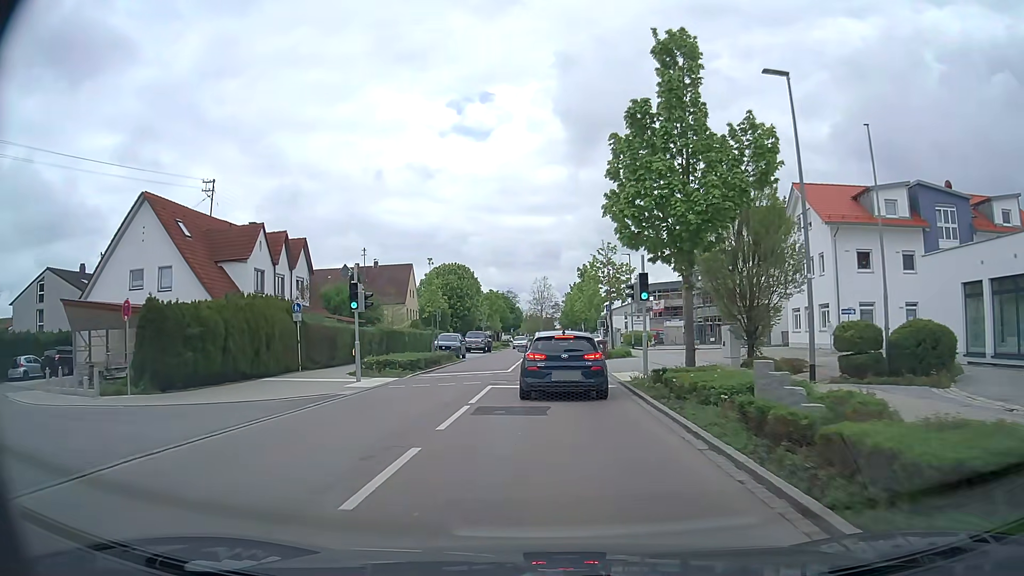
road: tertiary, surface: asphalt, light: Day
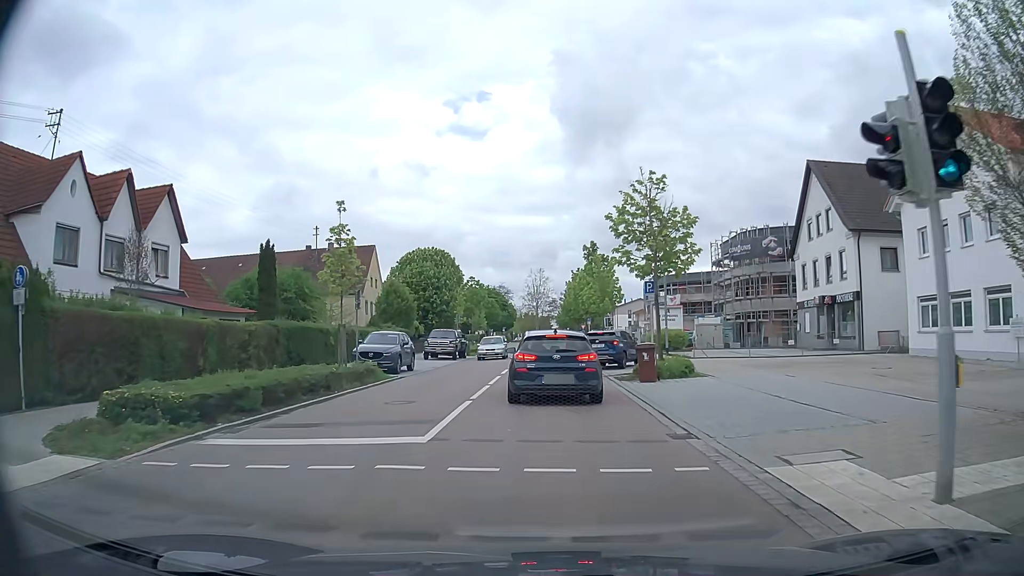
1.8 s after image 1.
(+0.1, +16.9) m; +1°
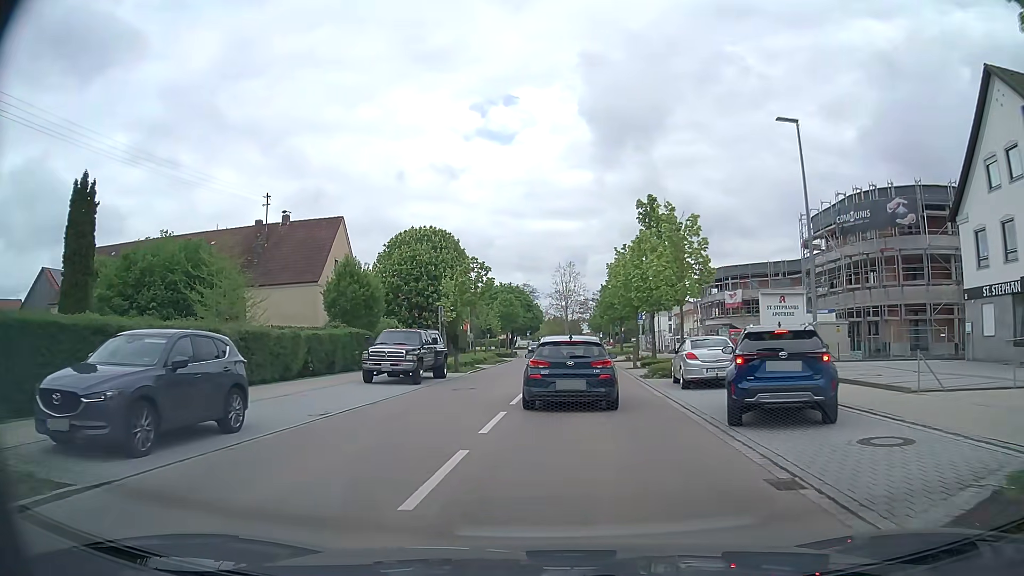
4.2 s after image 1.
(-0.2, +18.8) m; -3°
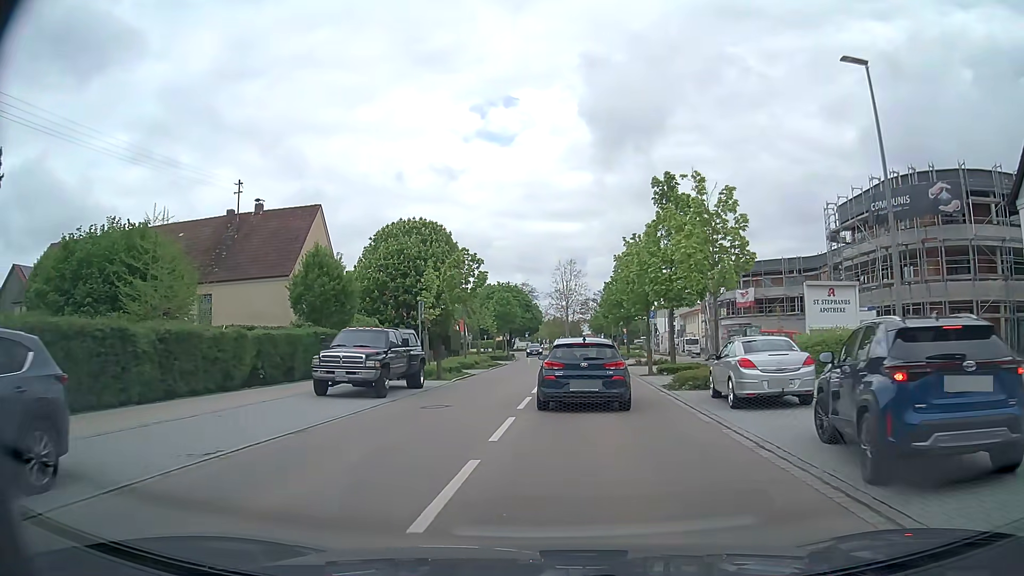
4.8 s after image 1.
(0.0, +5.2) m; +1°
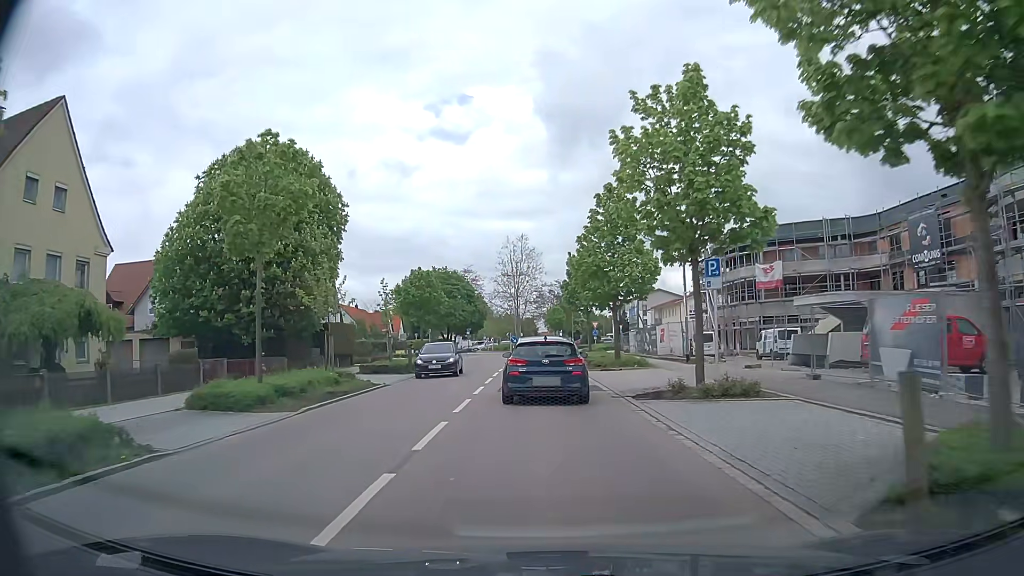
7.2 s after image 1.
(+0.9, +23.7) m; +3°
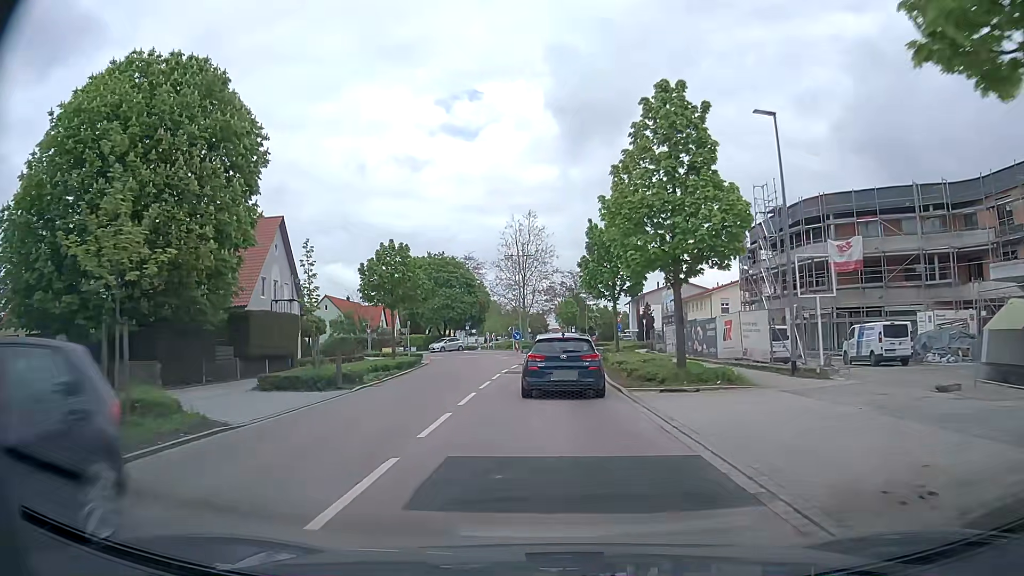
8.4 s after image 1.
(-0.1, +12.8) m; -1°
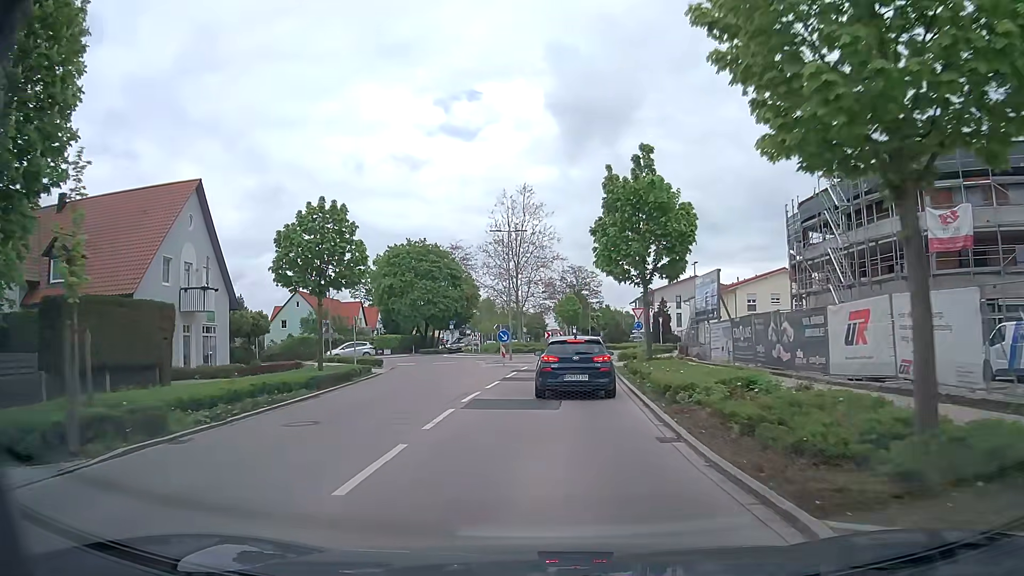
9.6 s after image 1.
(+0.1, +12.4) m; +1°
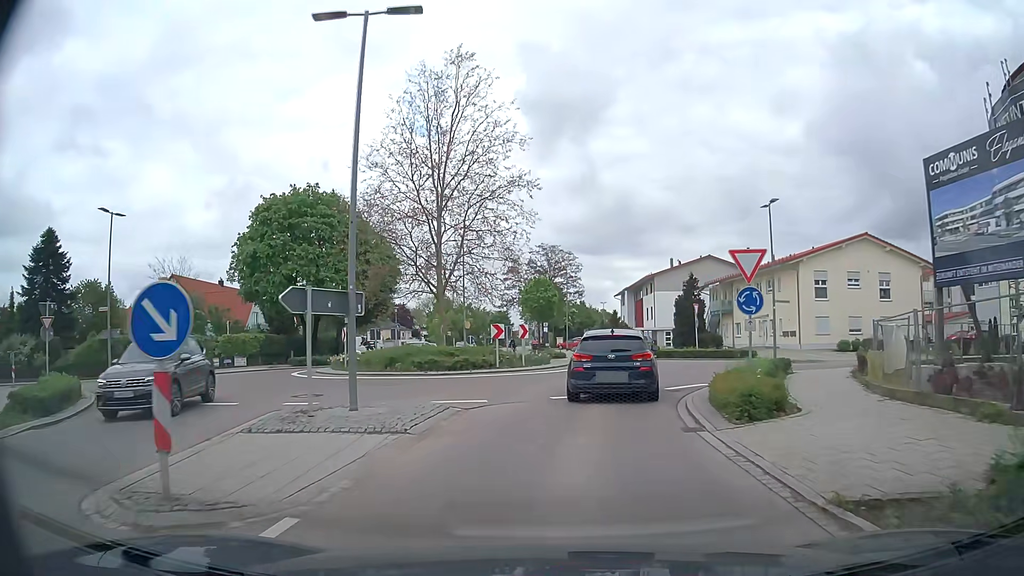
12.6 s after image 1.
(+0.4, +27.4) m; +1°
(+1, +10) (+2, +20) (+3, +30) (+1, +40) (-1, +49) (-2, +59) (-3, +69) (-4, +79) (-4, +89) (-5, +99) m
